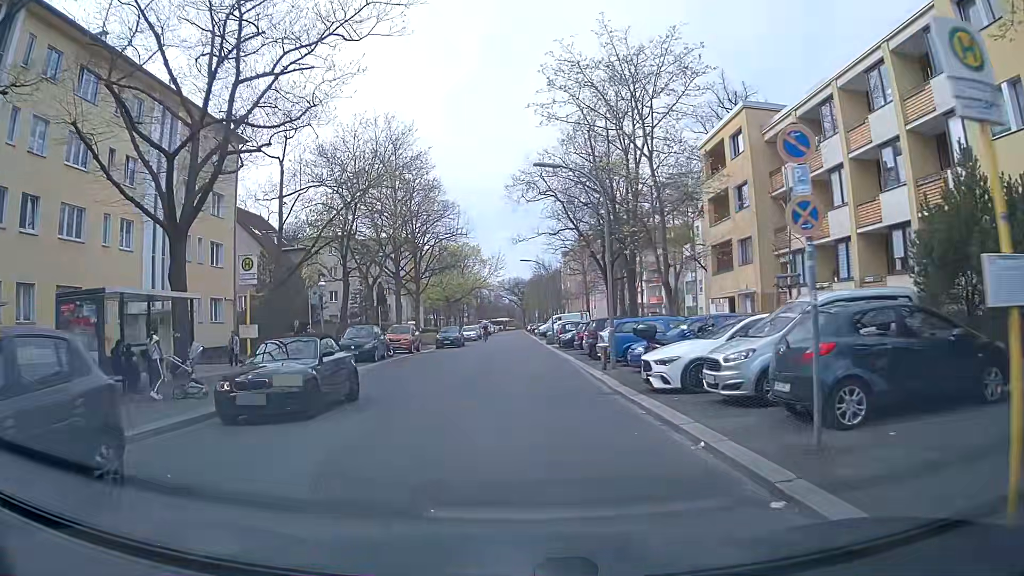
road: residential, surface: asphalt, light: Day
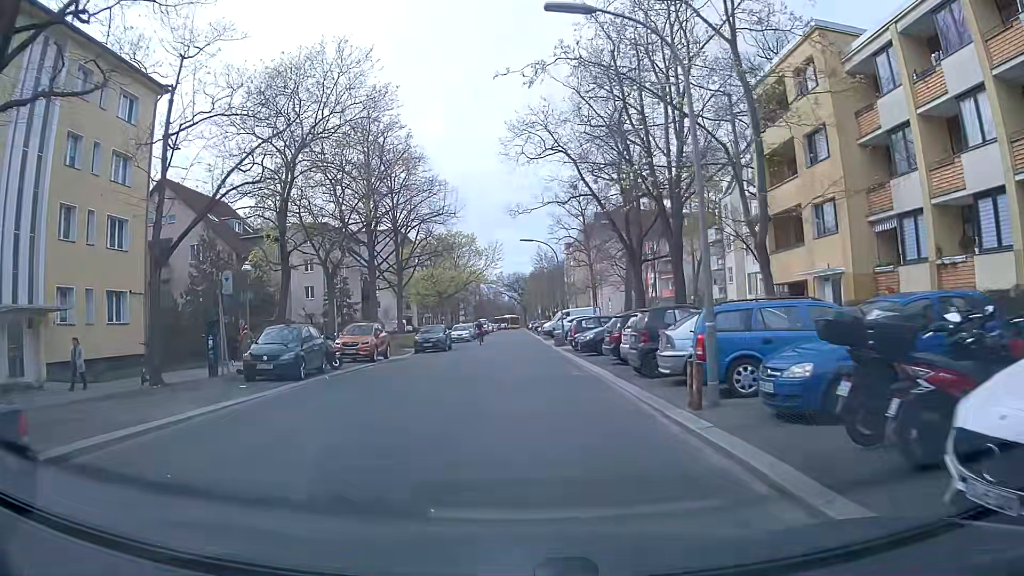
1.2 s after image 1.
(0.0, +10.3) m; 0°
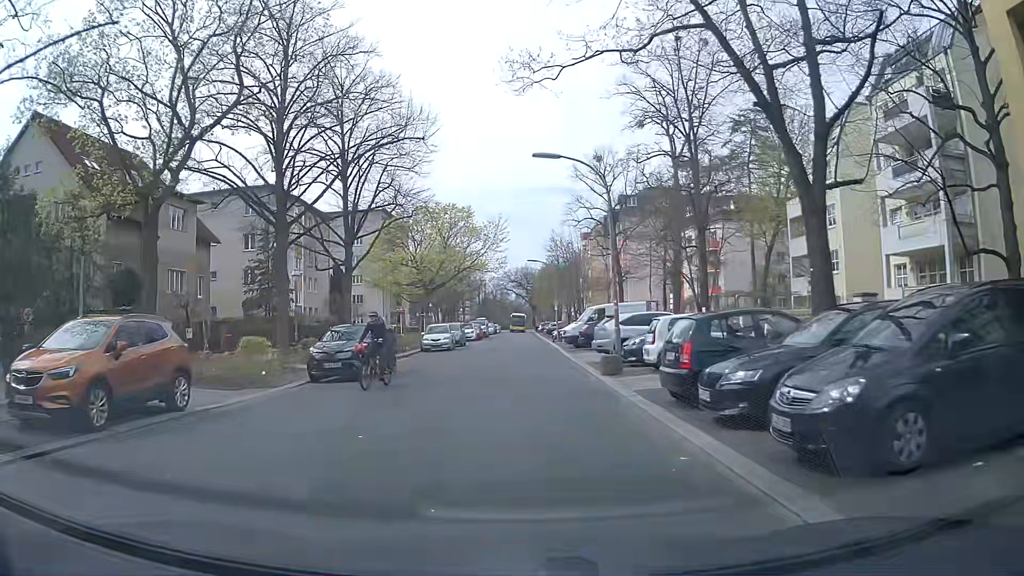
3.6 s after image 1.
(0.0, +20.0) m; -1°
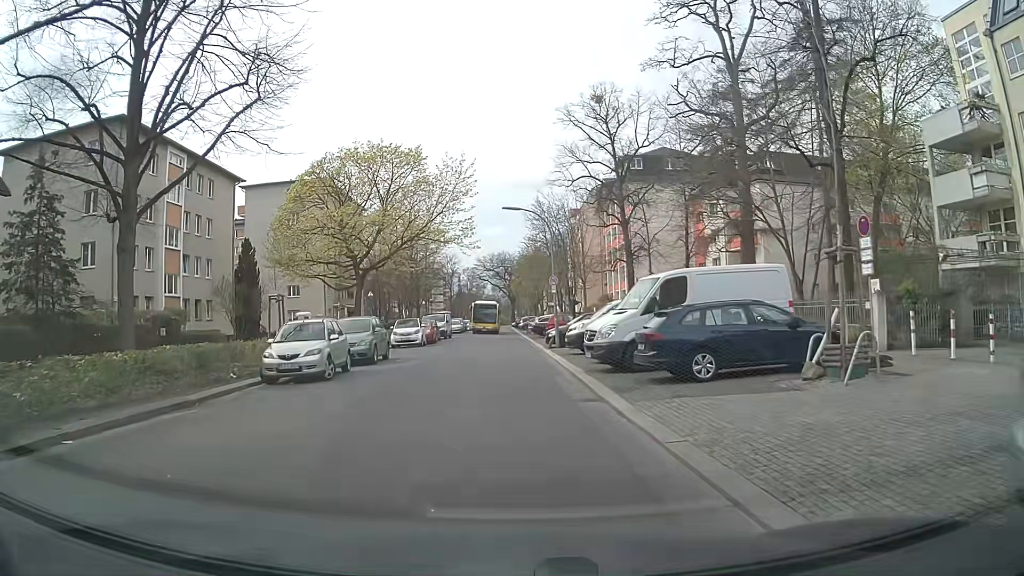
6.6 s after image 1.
(+0.4, +21.3) m; +3°
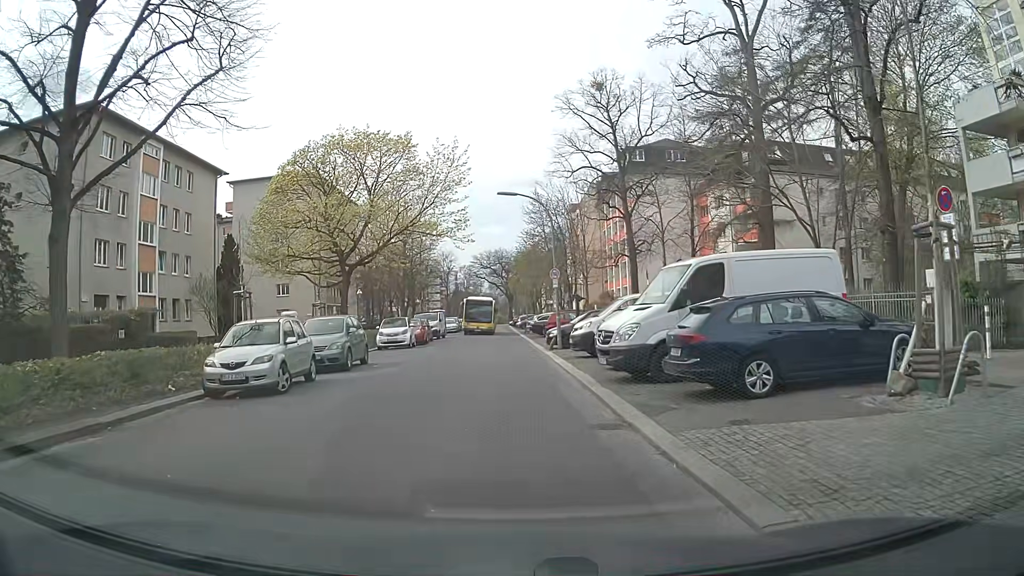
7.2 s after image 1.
(0.0, +3.0) m; -1°
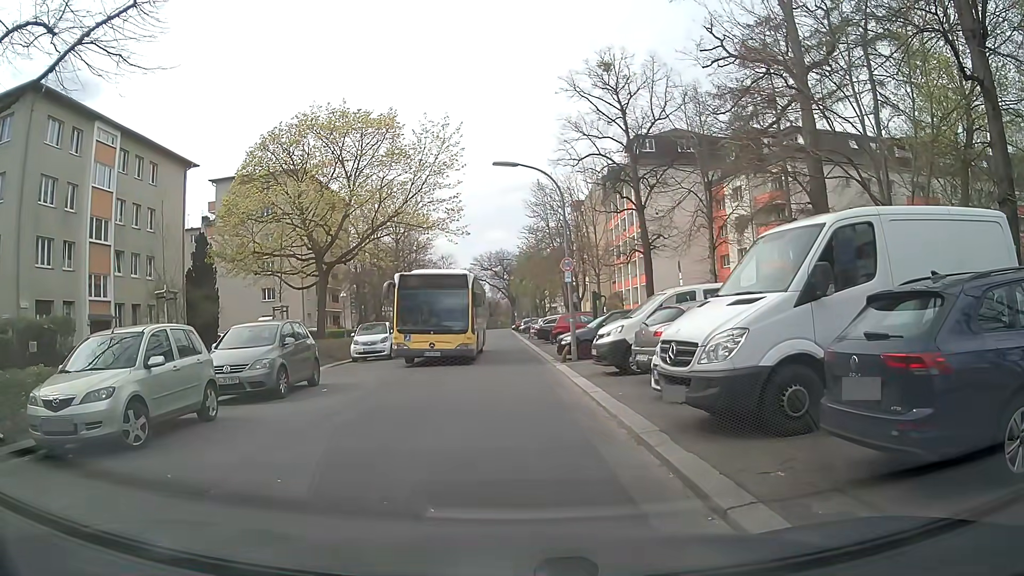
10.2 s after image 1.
(+0.1, +5.2) m; -1°
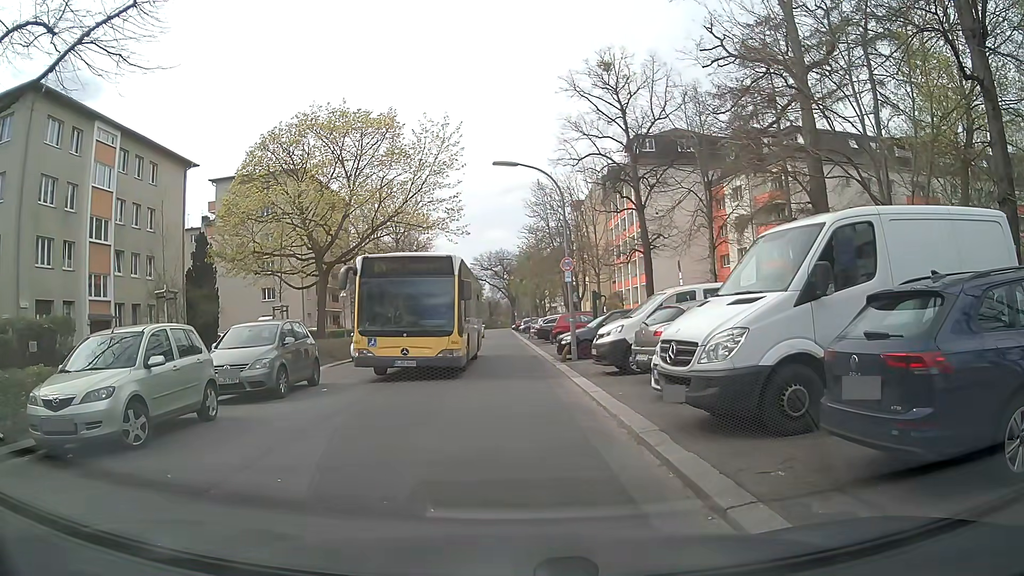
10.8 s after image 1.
(0.0, 0.0) m; 0°
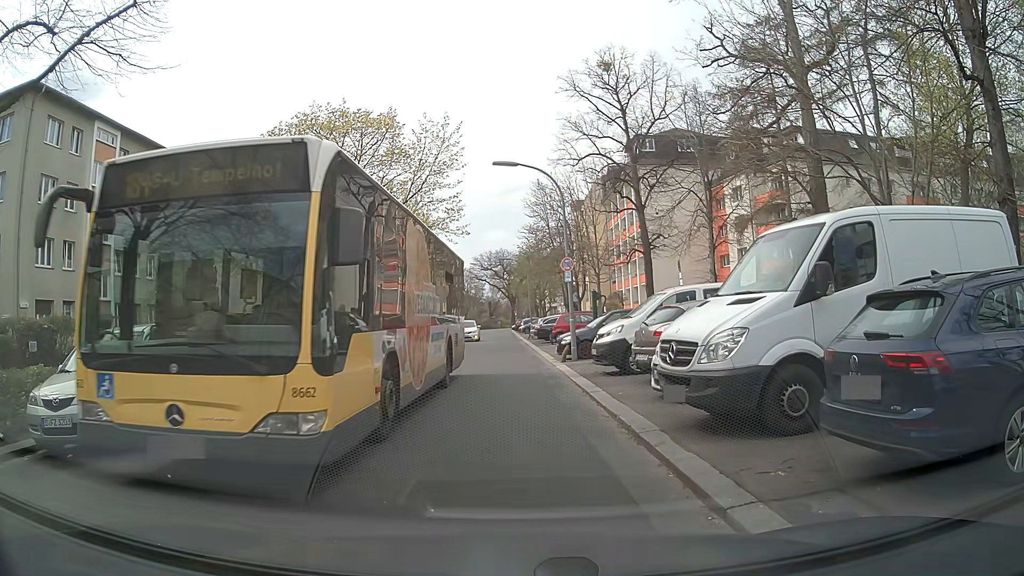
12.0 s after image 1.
(0.0, 0.0) m; 0°
